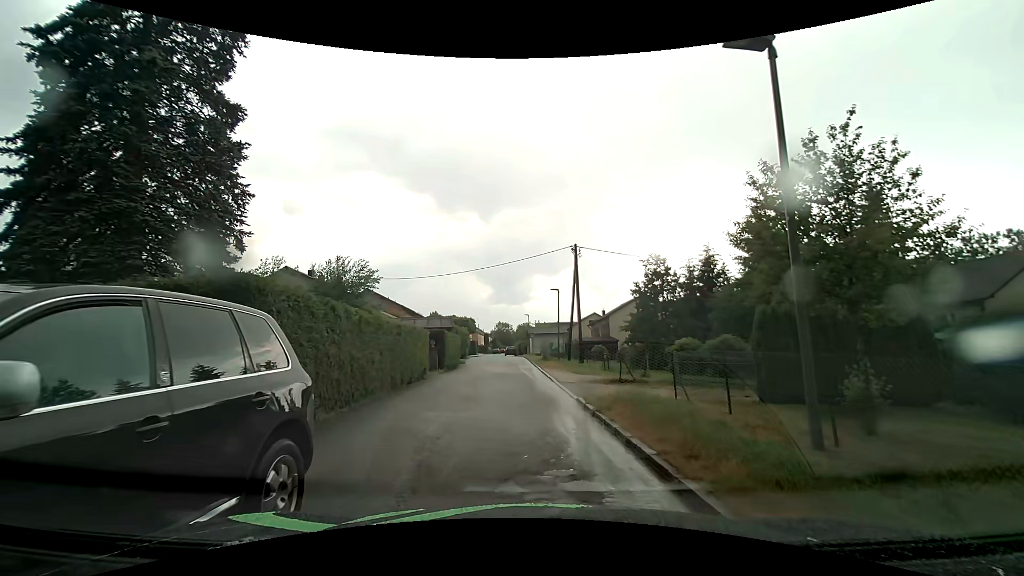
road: residential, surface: asphalt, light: Day
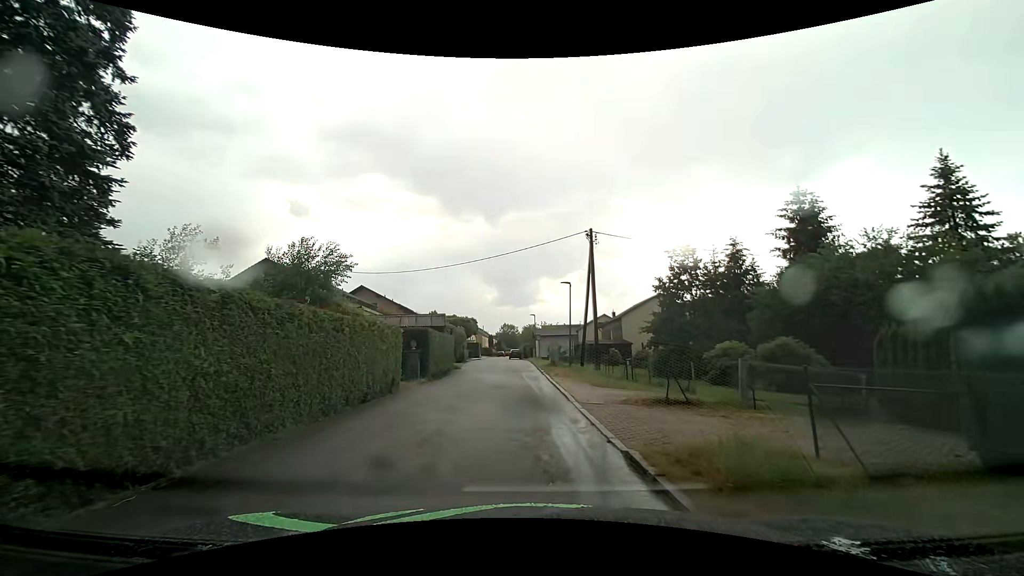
(0.0, +5.6) m; +1°
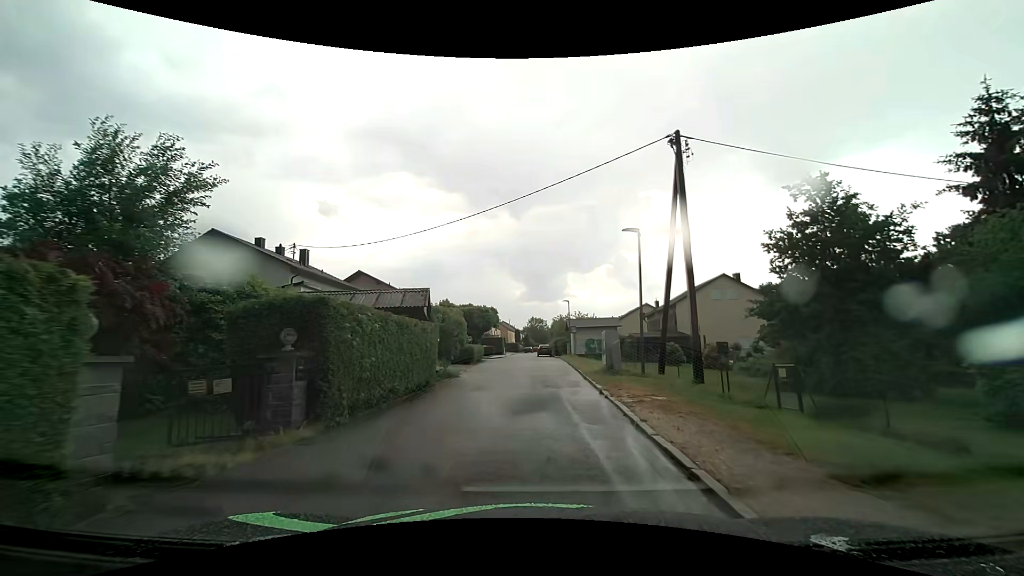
(-0.4, +12.7) m; -4°
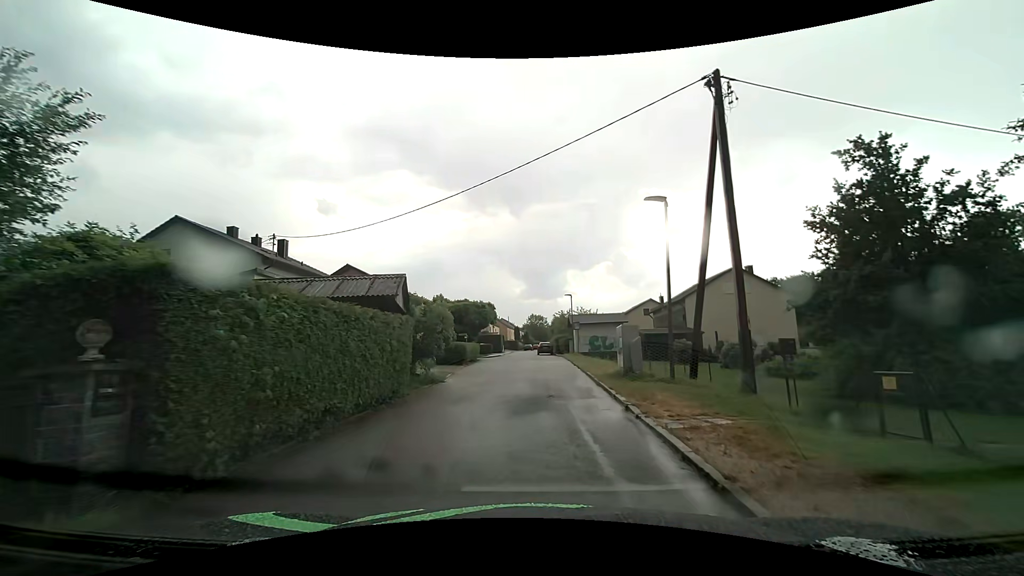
(0.0, +3.5) m; 0°
